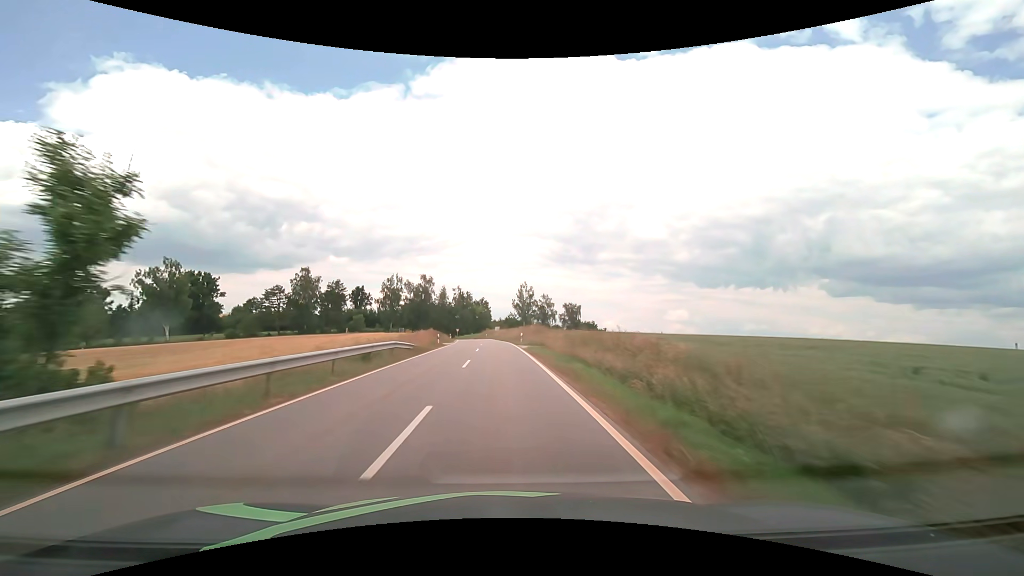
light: Day
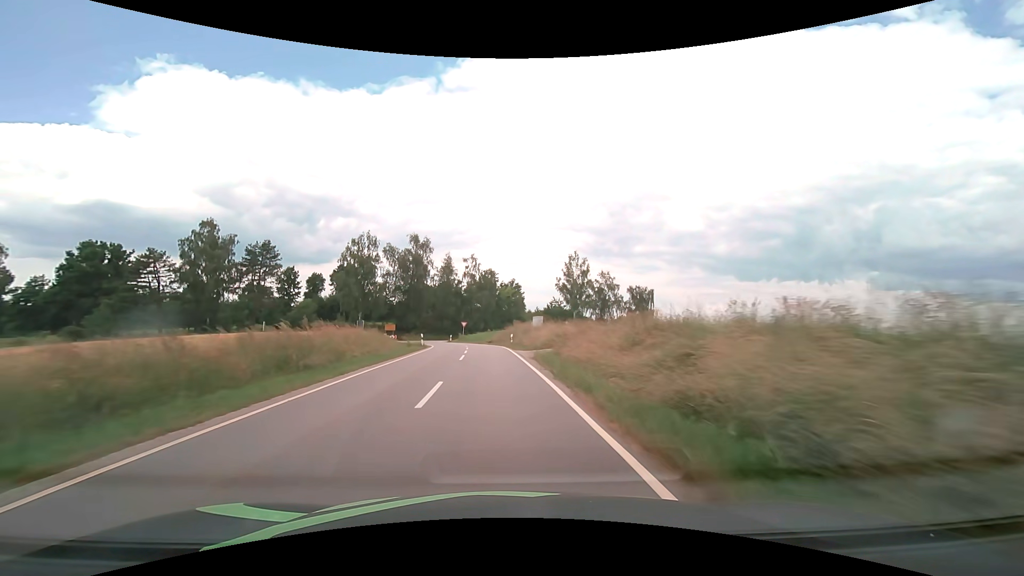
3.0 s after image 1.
(-1.5, +56.6) m; -4°
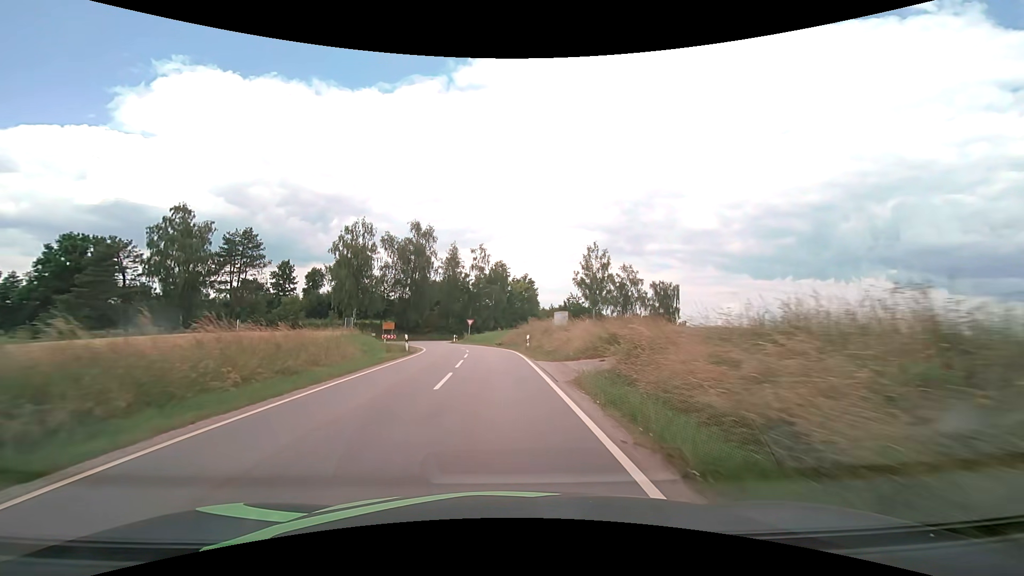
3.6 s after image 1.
(-0.1, +9.9) m; -1°
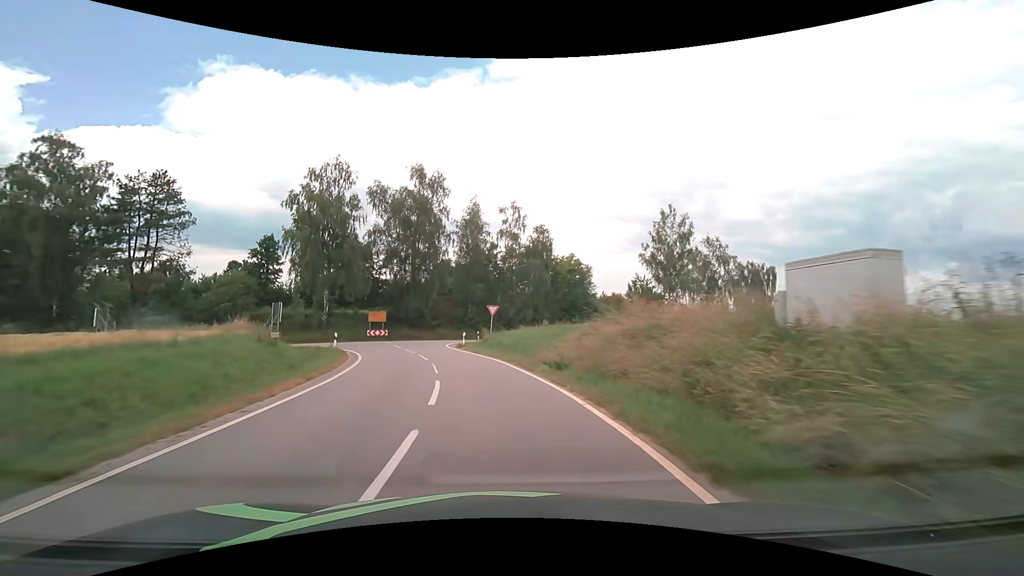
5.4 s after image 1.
(-0.9, +25.8) m; -4°
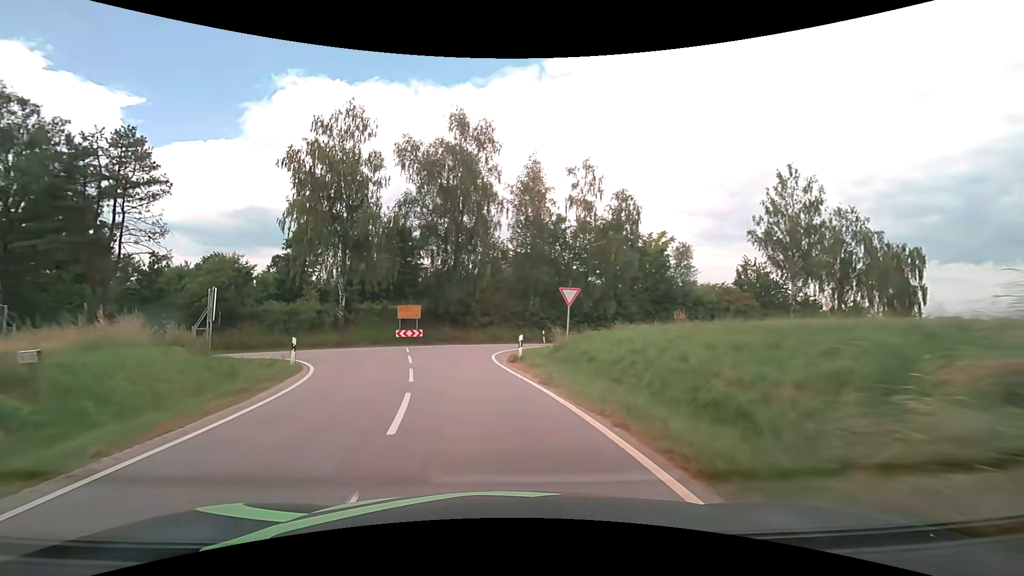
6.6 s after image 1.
(-0.8, +14.1) m; -7°
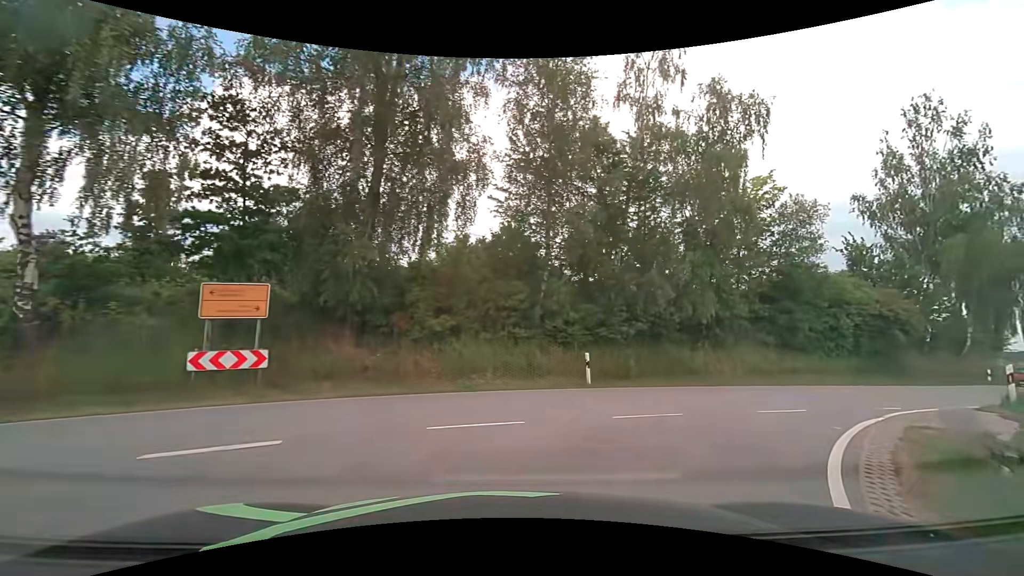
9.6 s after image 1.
(-1.8, +23.4) m; +5°
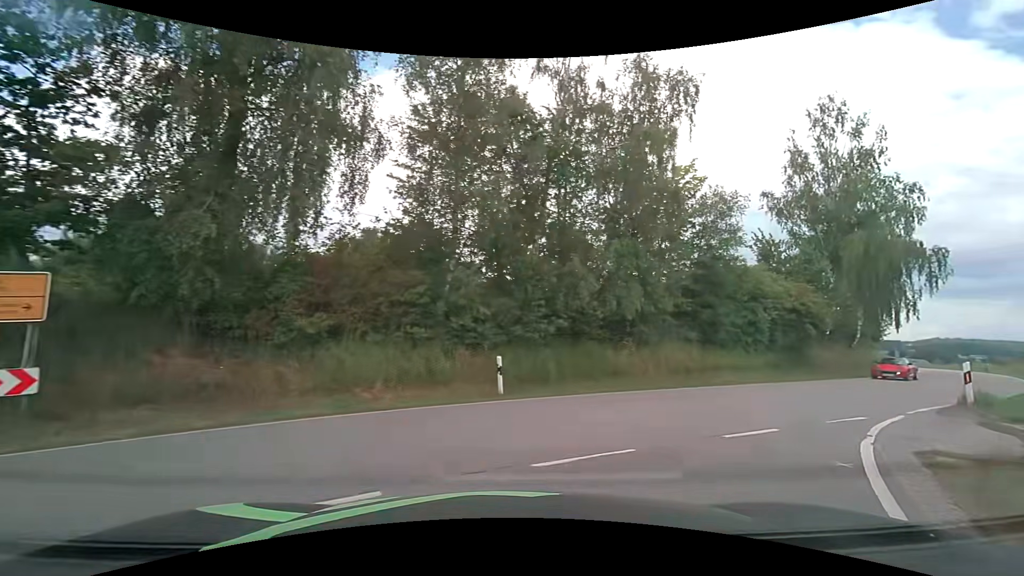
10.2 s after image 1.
(+0.3, +3.0) m; +11°
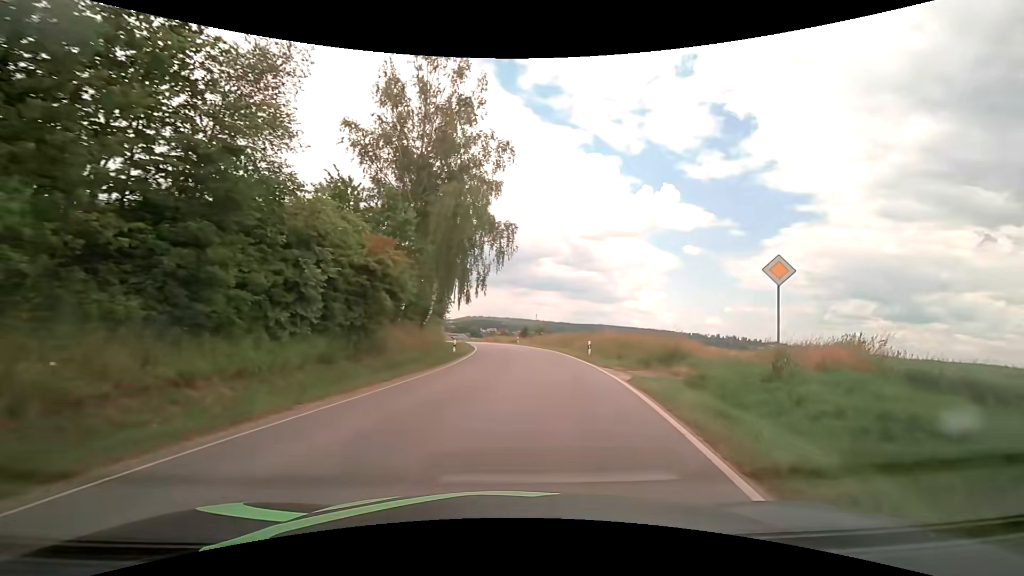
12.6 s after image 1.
(+5.4, +12.3) m; +44°
(+1, +10) (+2, +20) (+2, +30) (+3, +40) (+2, +50) (+1, +60) (0, +70) (-2, +80) (-4, +89) (-7, +99) m
